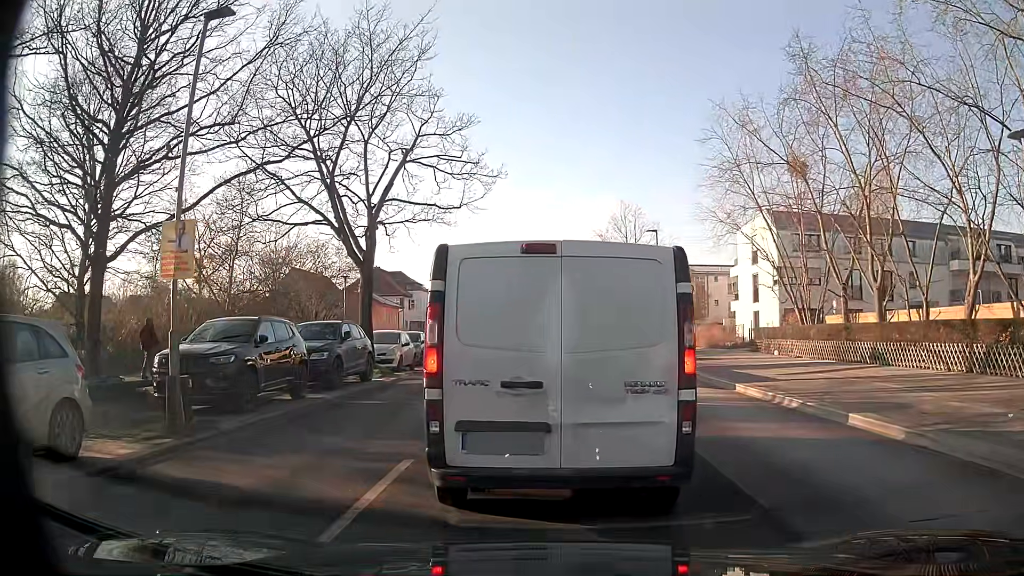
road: secondary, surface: asphalt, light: Day
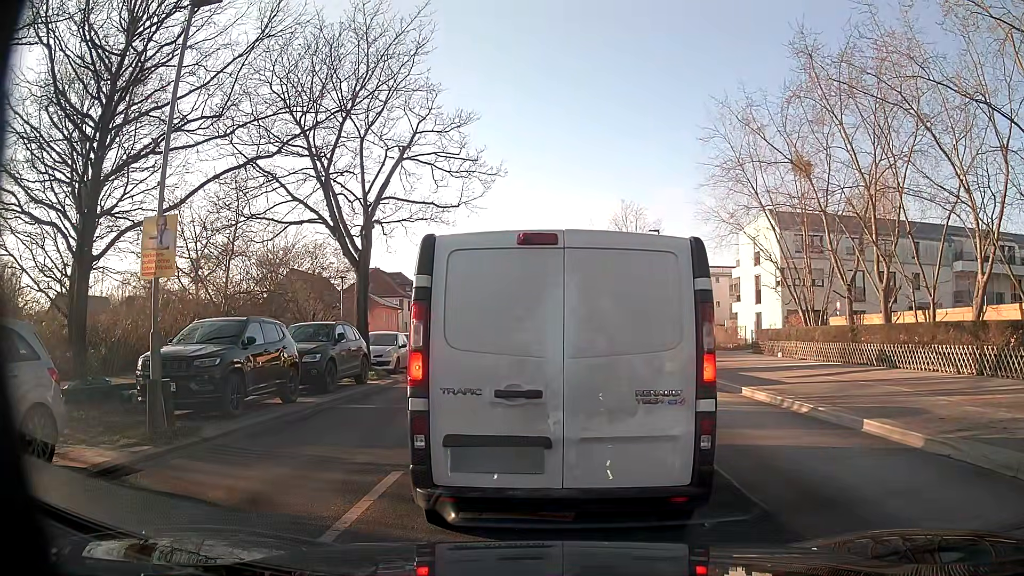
(0.0, +0.6) m; 0°
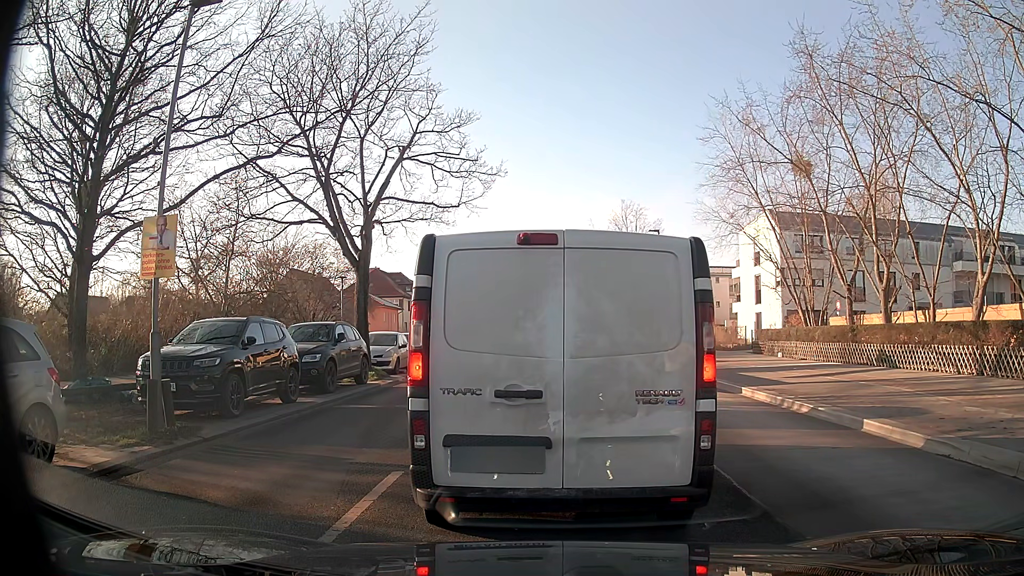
(0.0, 0.0) m; 0°
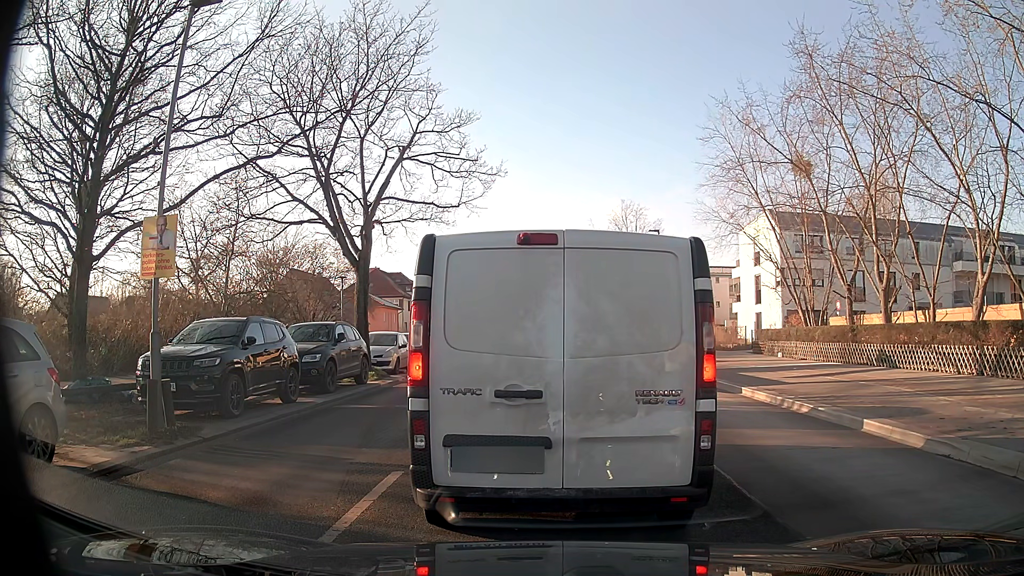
(0.0, 0.0) m; 0°
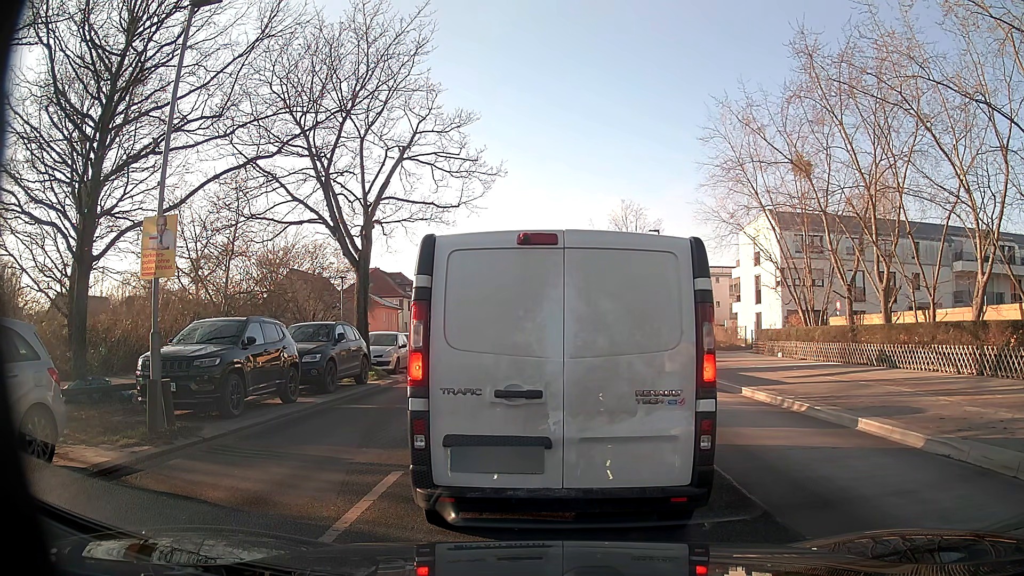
(0.0, 0.0) m; 0°
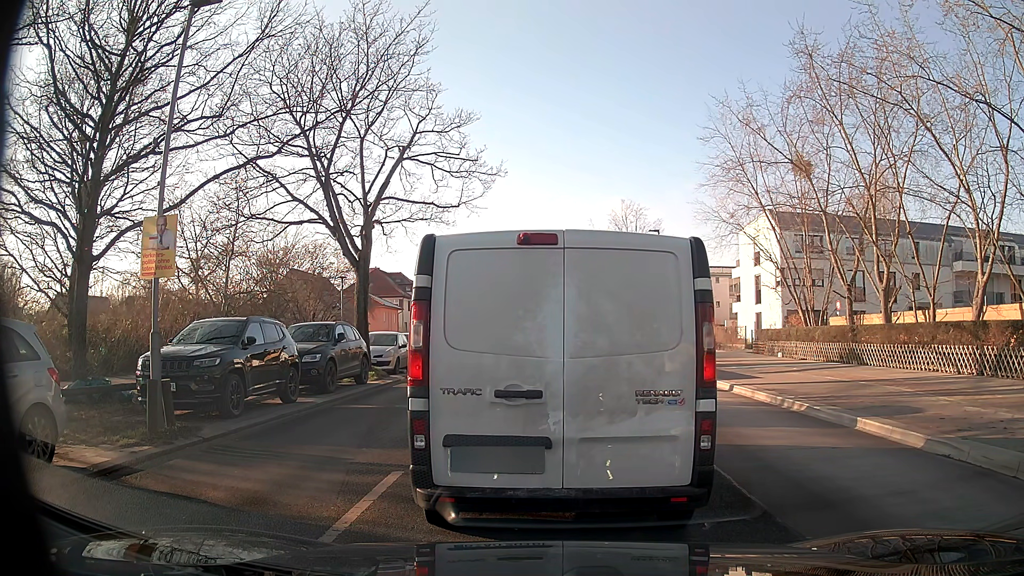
(0.0, 0.0) m; 0°
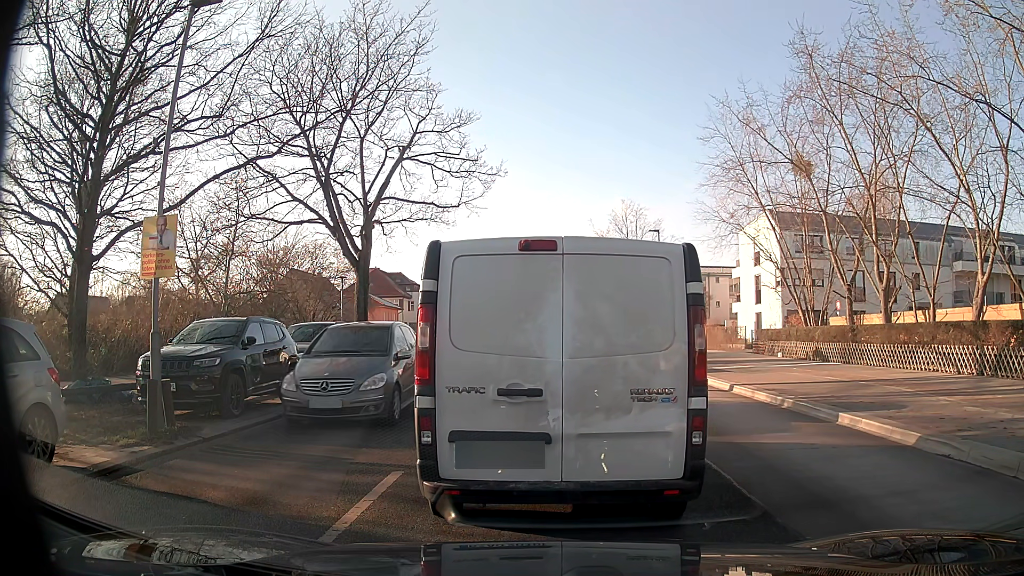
(0.0, 0.0) m; 0°
